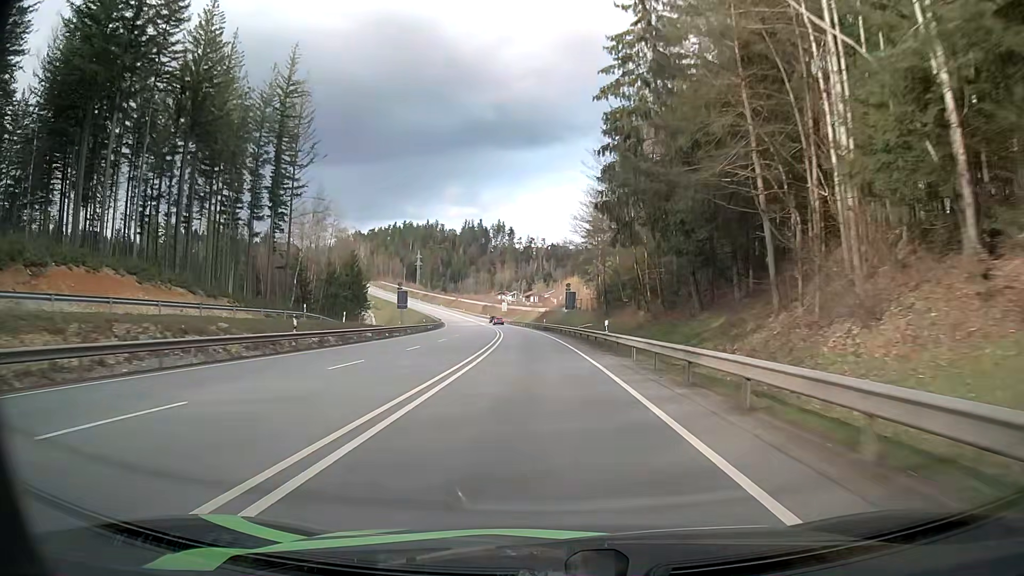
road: primary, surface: asphalt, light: Day
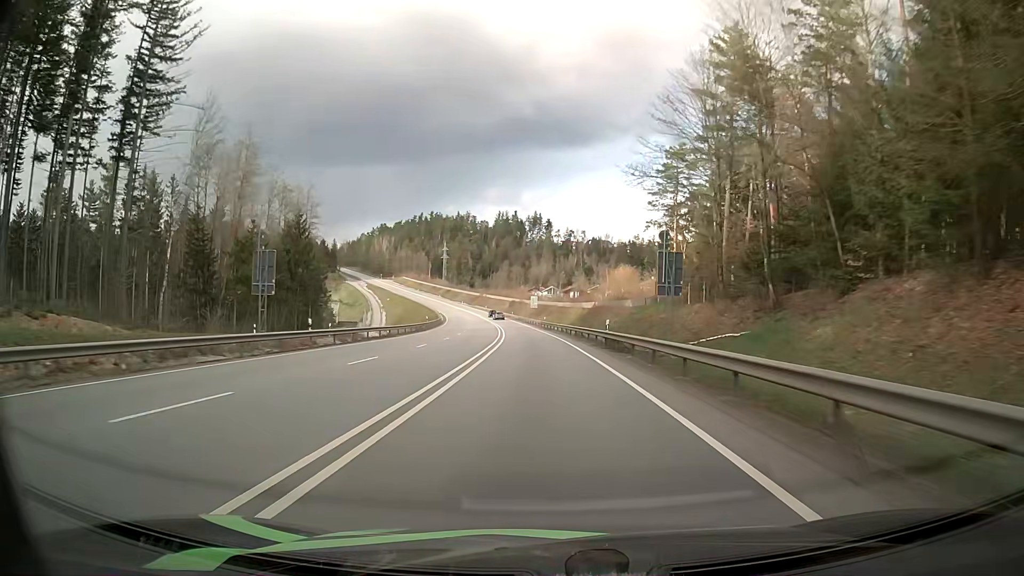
(-1.5, +47.1) m; -4°
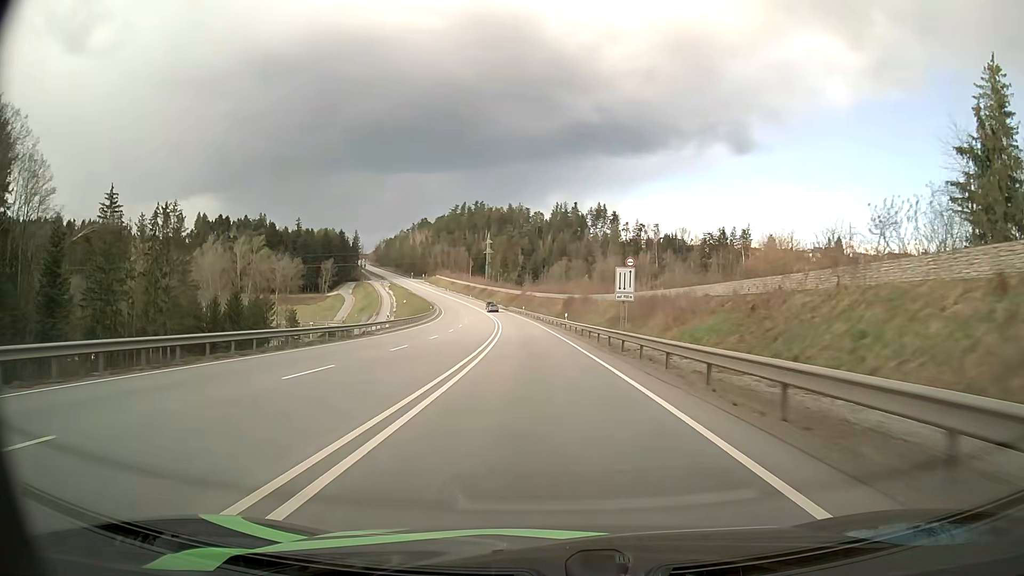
(-3.5, +78.2) m; -5°
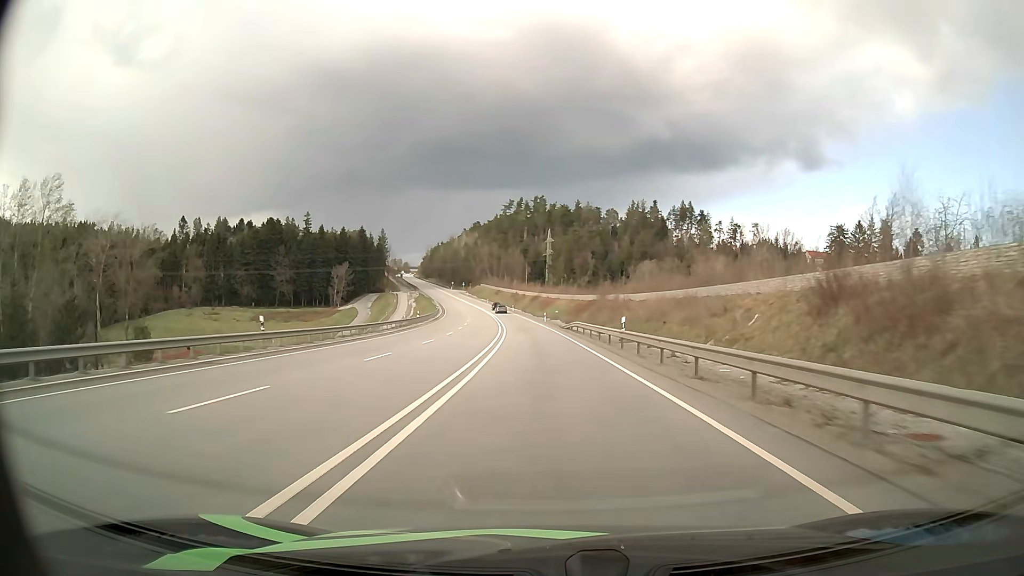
(-4.0, +77.9) m; -6°
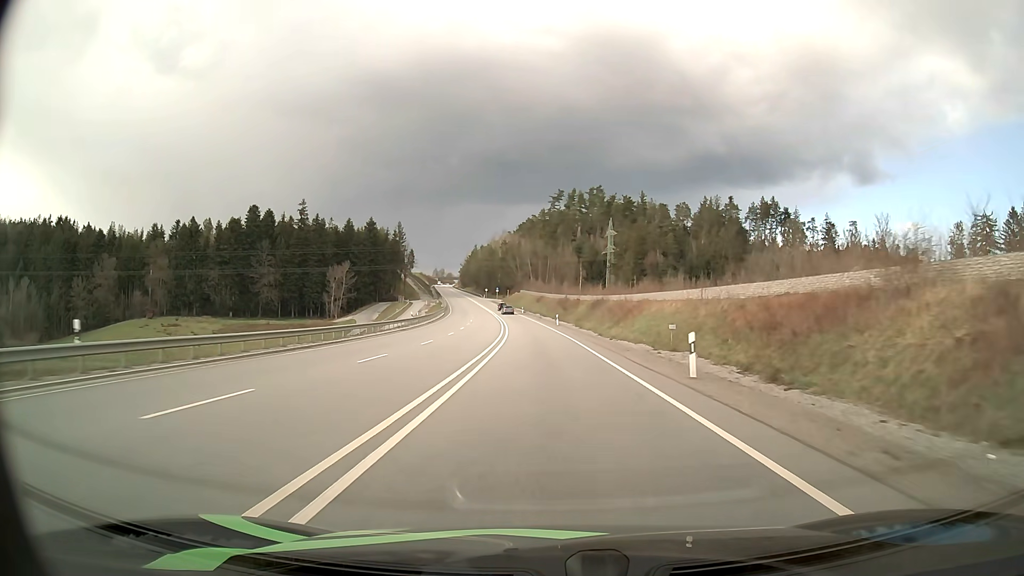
(-2.3, +61.2) m; -4°
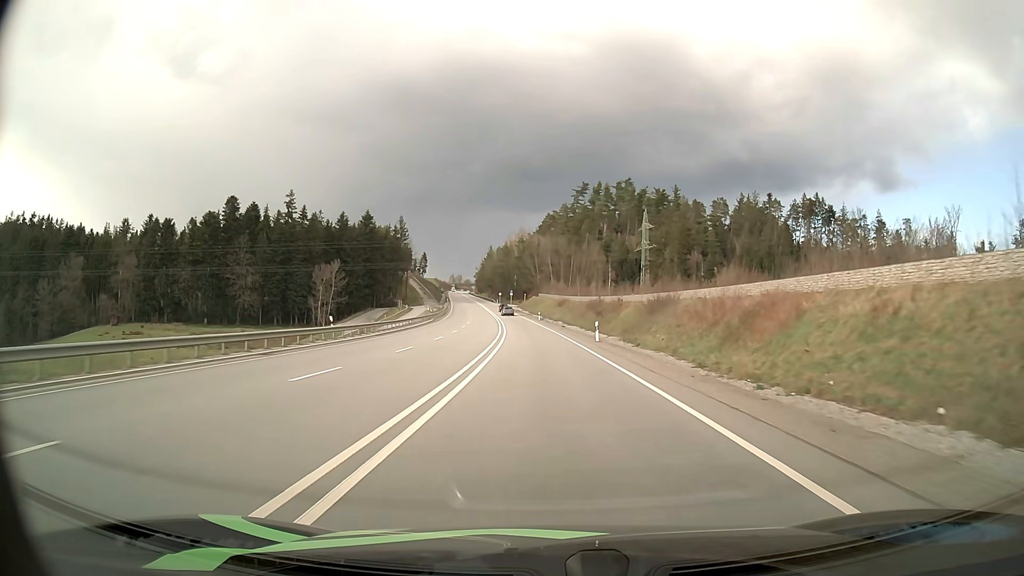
(-0.5, +30.2) m; -2°
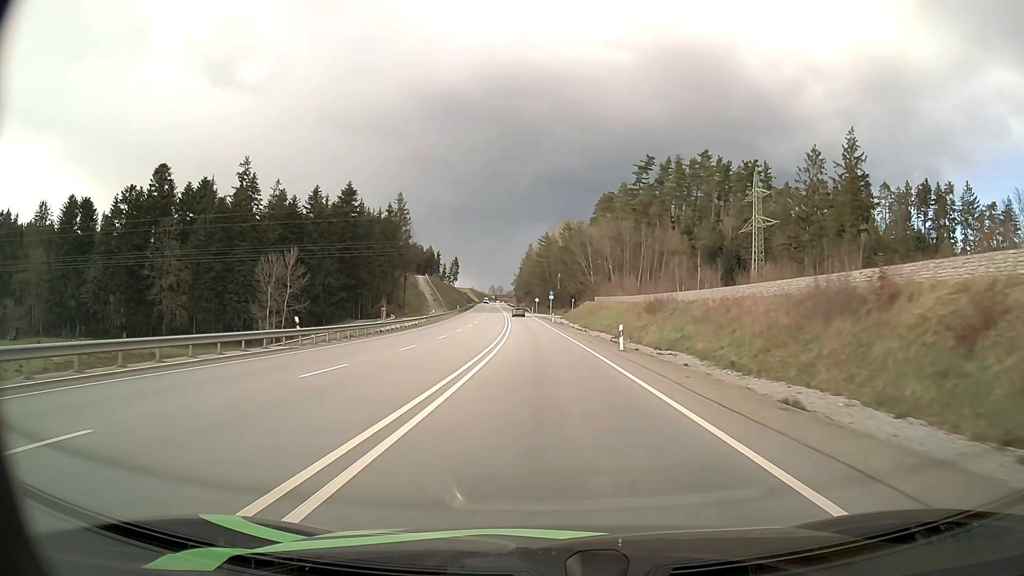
(-2.1, +59.3) m; -4°
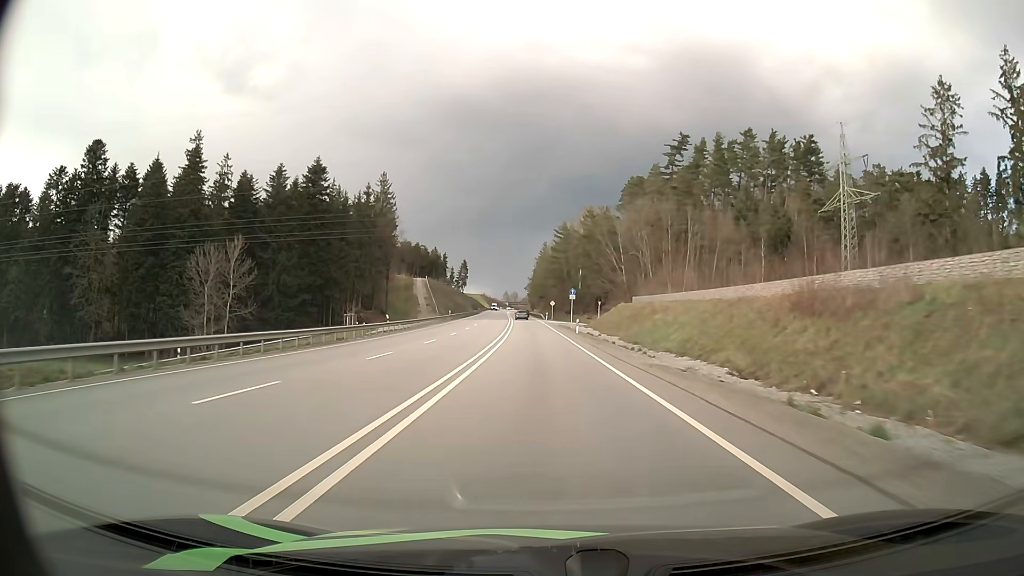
(-0.3, +29.0) m; -1°
(0, +10) (0, +20) (0, +30) (-1, +40) (-1, +50) (-2, +60) (-2, +70) (-3, +80) (-3, +90) (-4, +100) m
